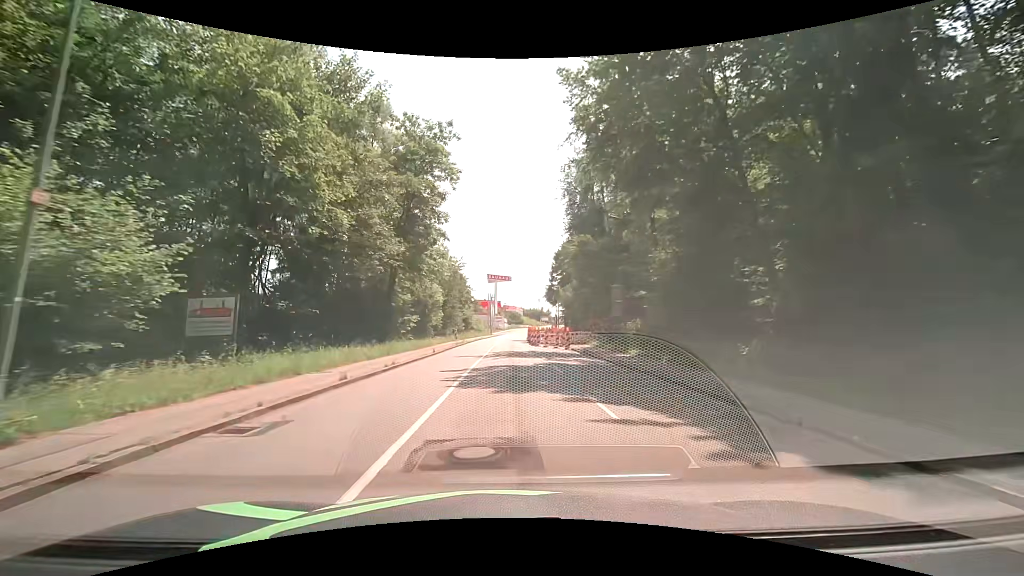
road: tertiary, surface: asphalt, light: Day
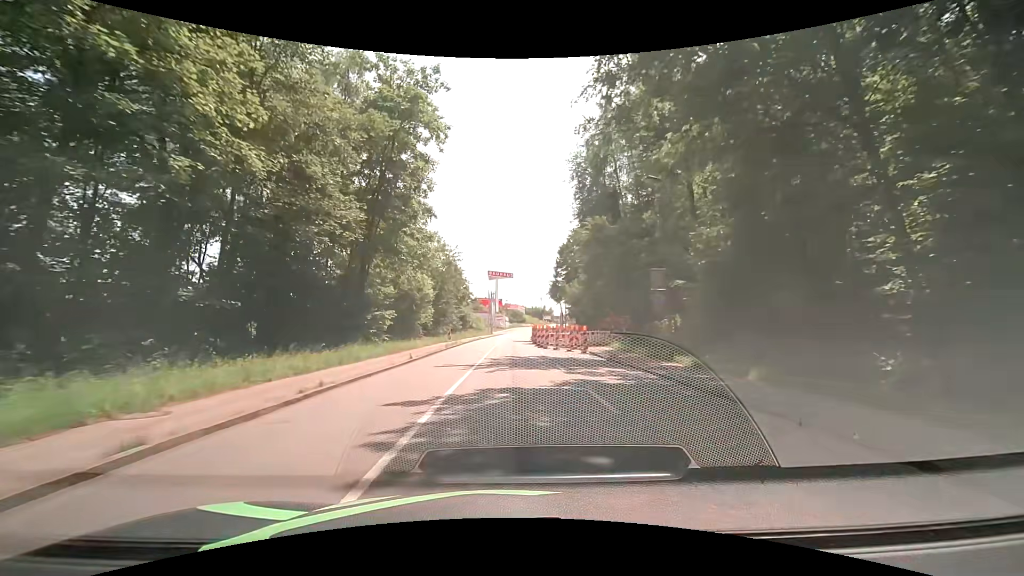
(-0.1, +7.7) m; -1°
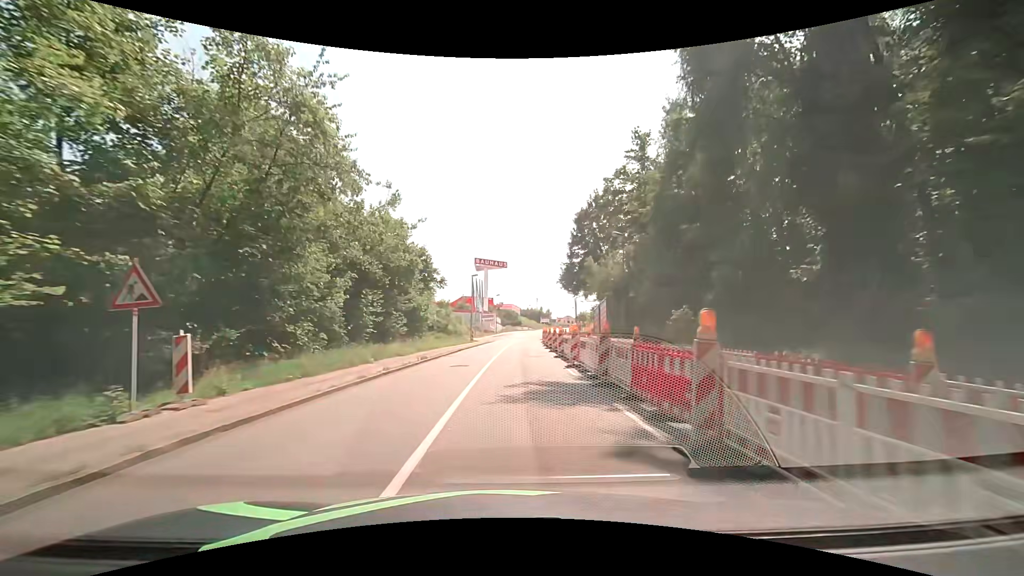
(+0.2, +38.8) m; 0°
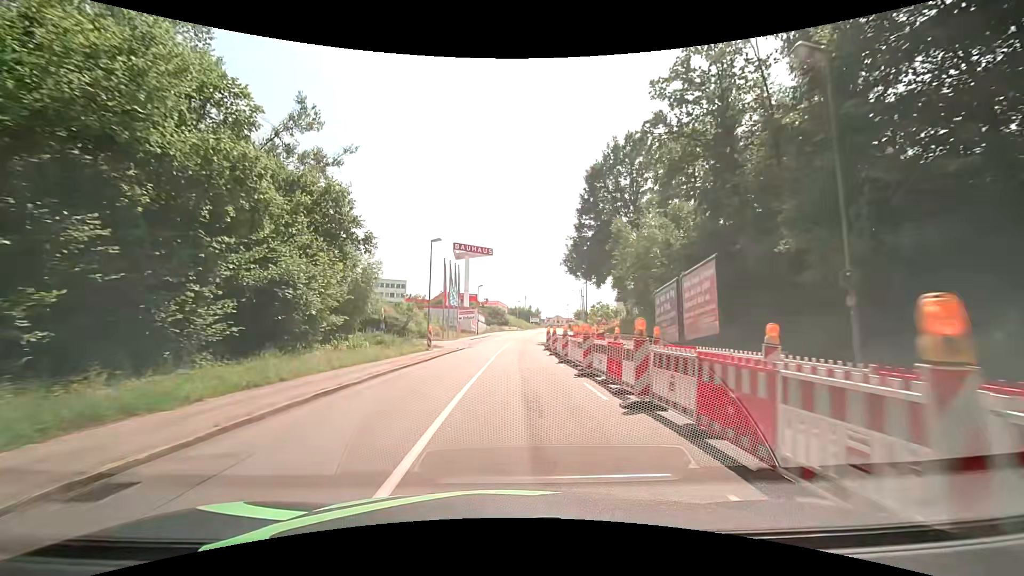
(+0.5, +23.3) m; +1°
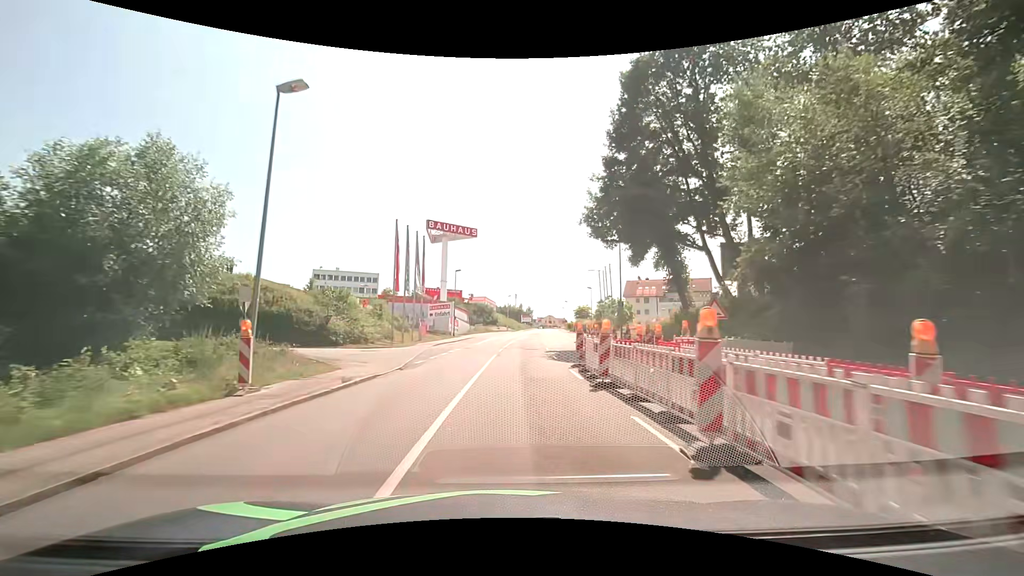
(+0.6, +23.3) m; +2°
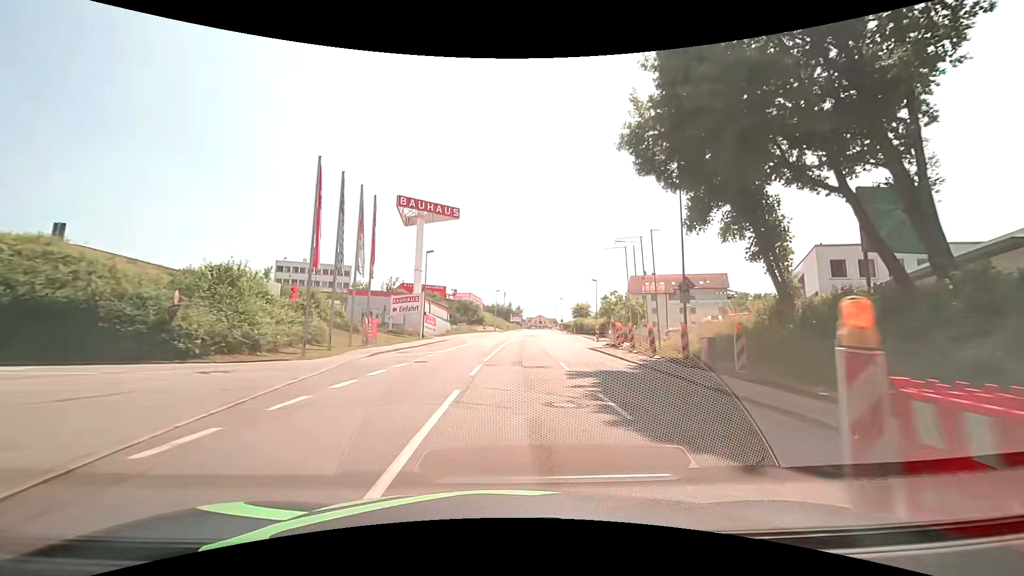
(+0.1, +15.5) m; +1°
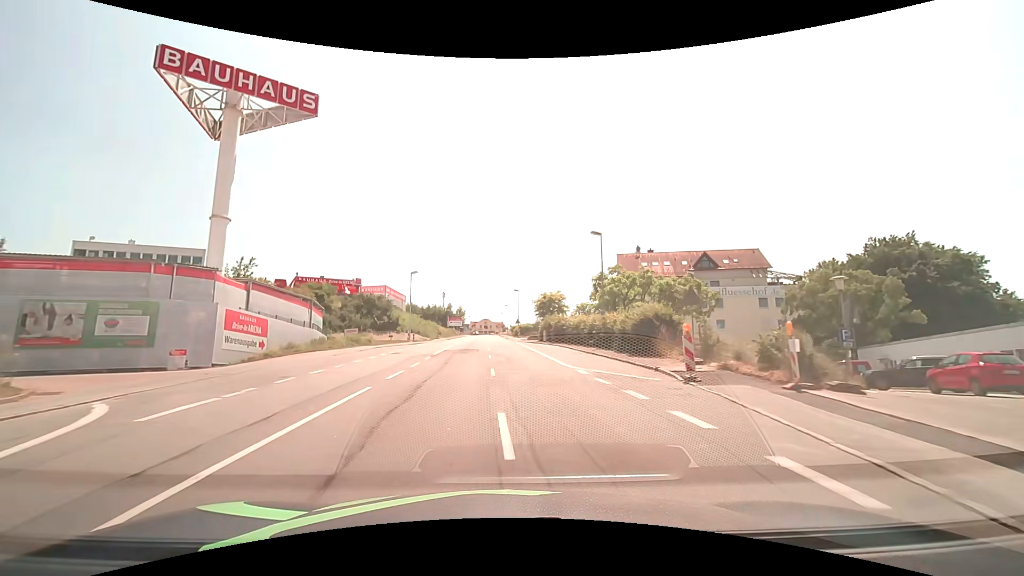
(+2.7, +38.5) m; +7°
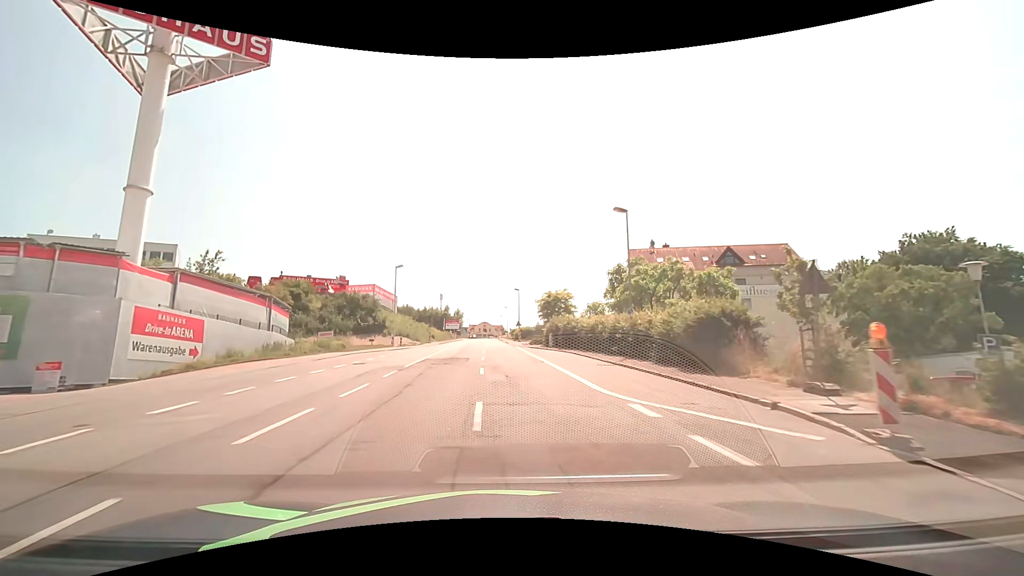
(0.0, +7.8) m; 0°
(0, +10) (0, +20) (0, +30) (-1, +40) (-1, +50) (-2, +60) (-2, +70) (-2, +80) (-3, +90) (-3, +100) m
